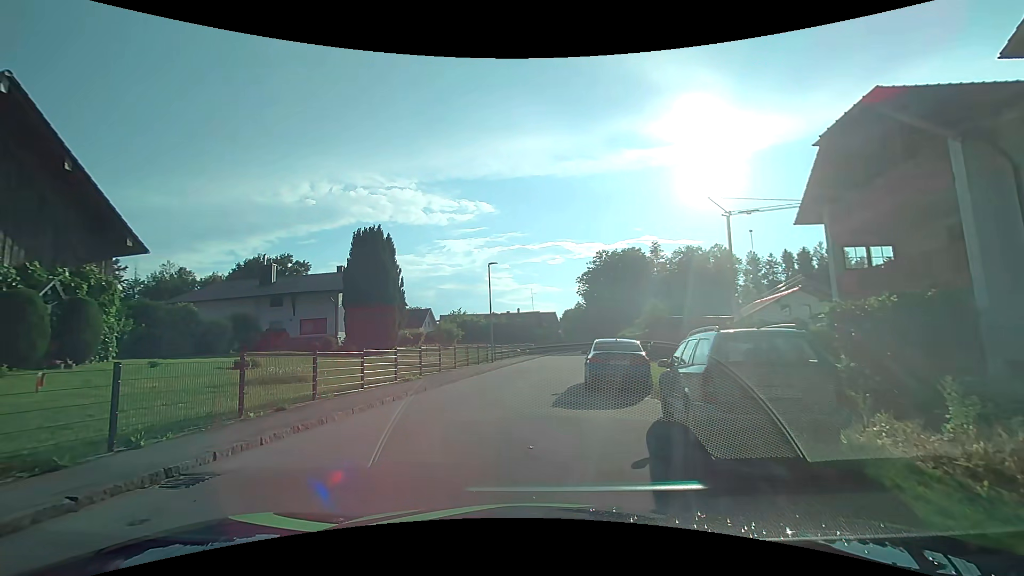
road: residential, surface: asphalt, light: Day
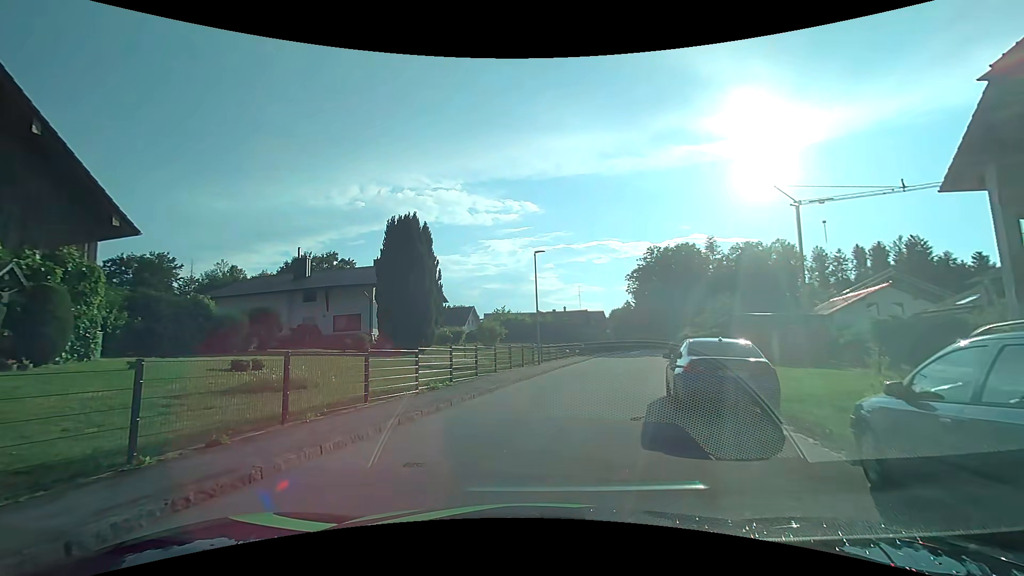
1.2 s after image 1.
(-0.2, +4.1) m; -5°
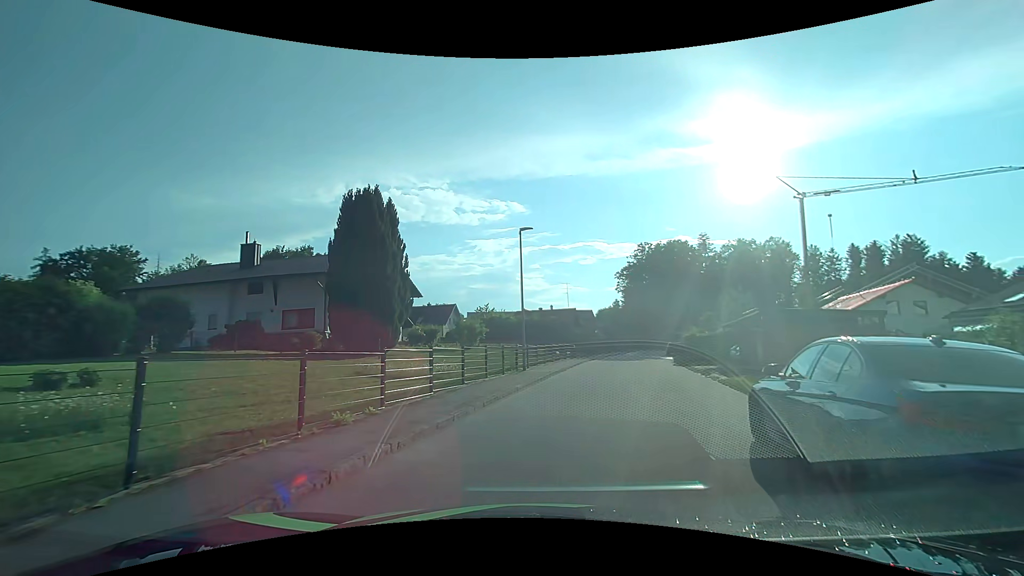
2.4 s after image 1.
(0.0, +5.9) m; +1°
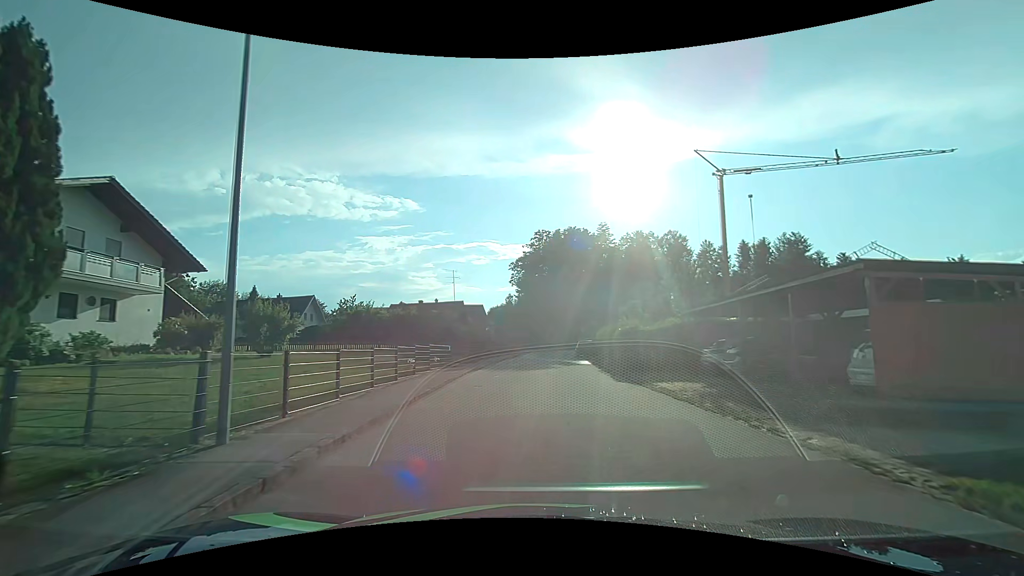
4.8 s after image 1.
(+1.8, +15.2) m; +12°
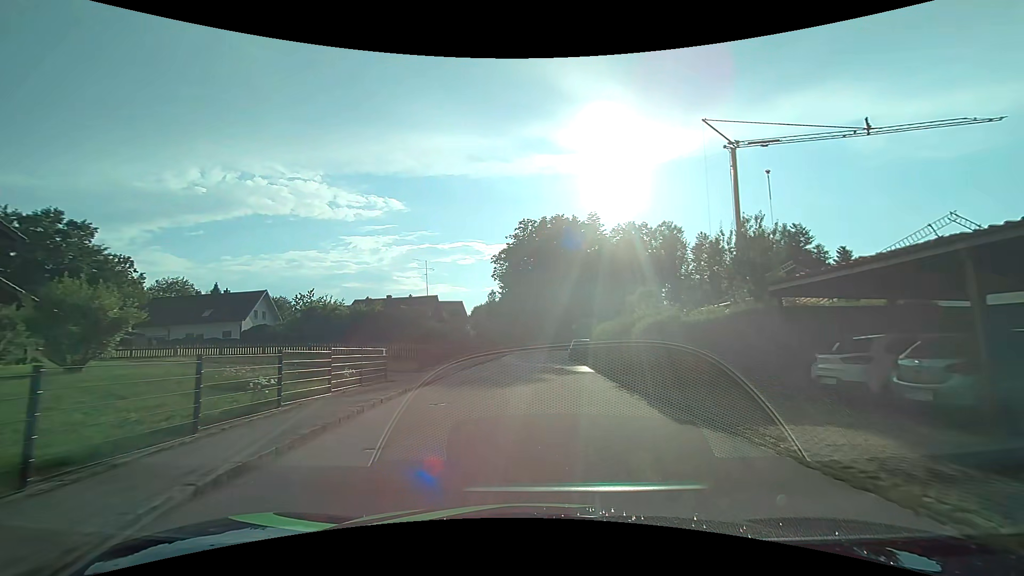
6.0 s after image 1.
(+0.3, +8.9) m; +2°
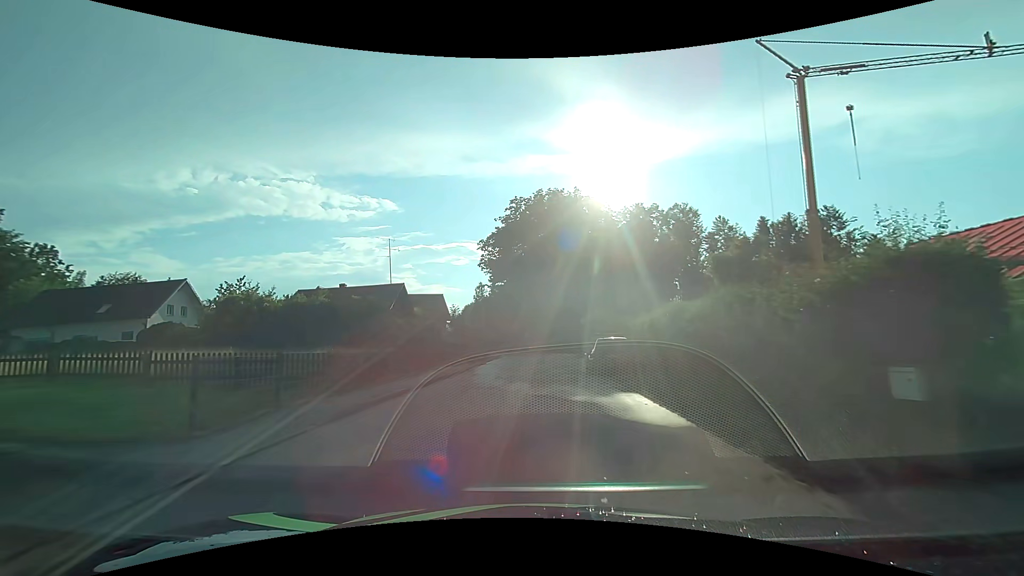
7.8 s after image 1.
(+0.1, +14.4) m; 0°
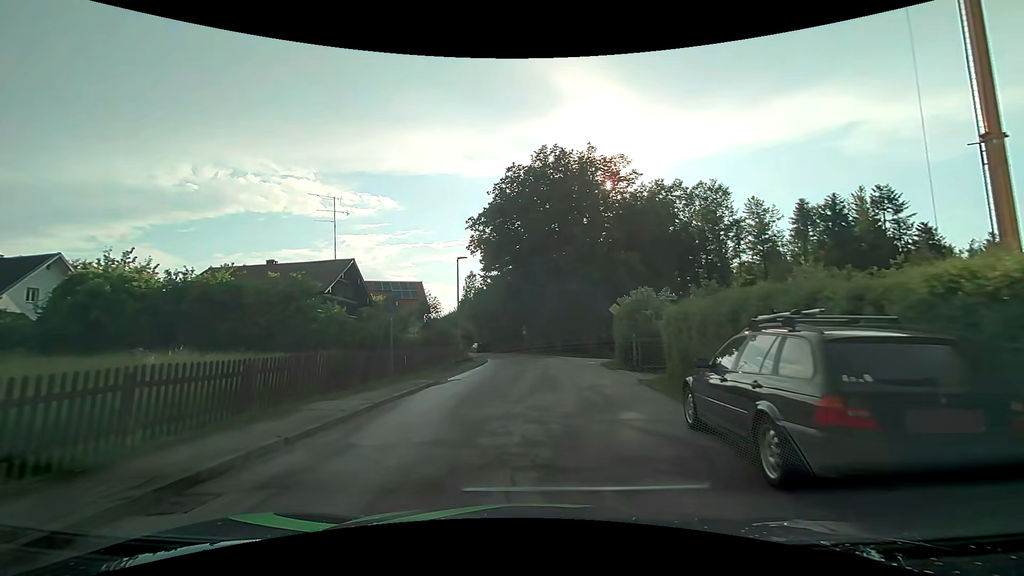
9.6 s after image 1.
(+0.1, +14.1) m; 0°
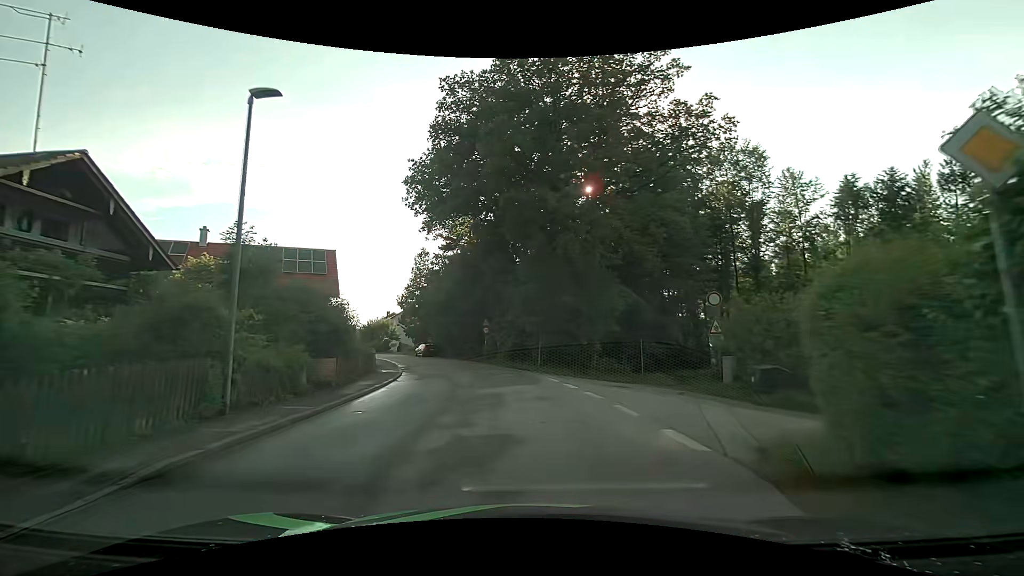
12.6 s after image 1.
(+0.9, +20.1) m; +3°
(0, +10) (-1, +20) (-3, +30) (-6, +39) (-10, +48) (-15, +57) (-20, +66) (-25, +74) (-30, +83) (-36, +91) m
